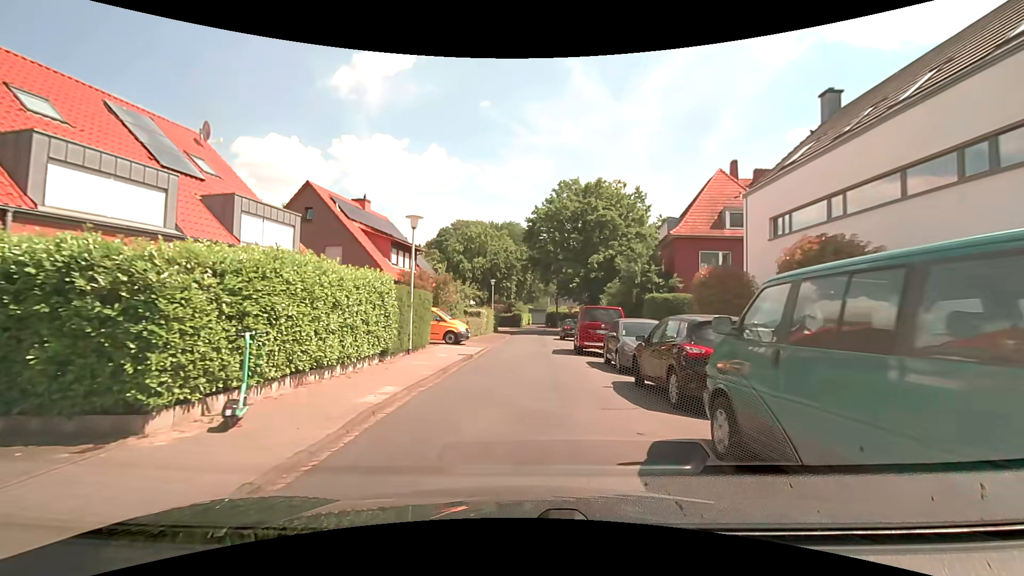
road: residential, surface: asphalt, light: Day
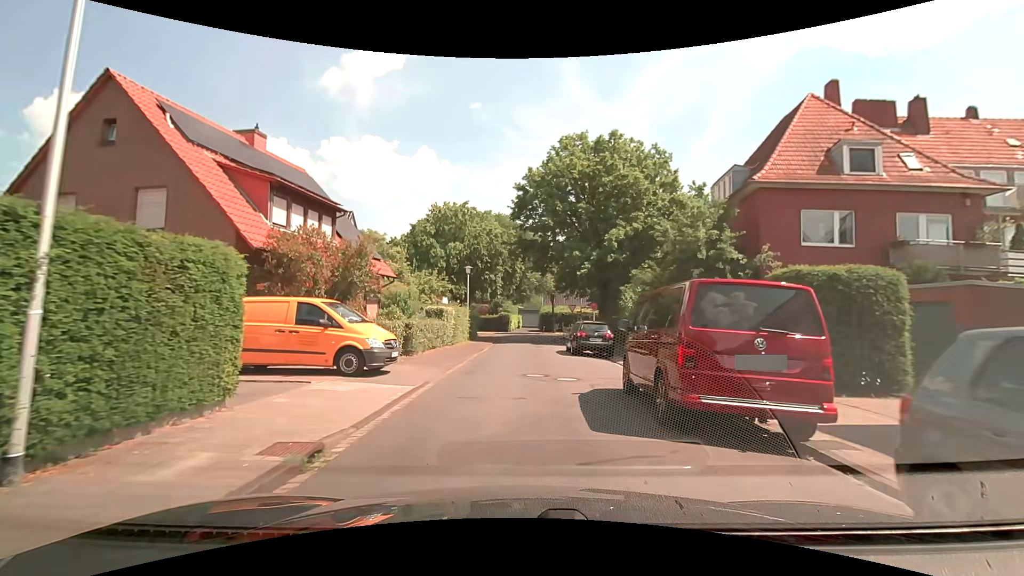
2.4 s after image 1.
(+0.1, +13.5) m; +2°
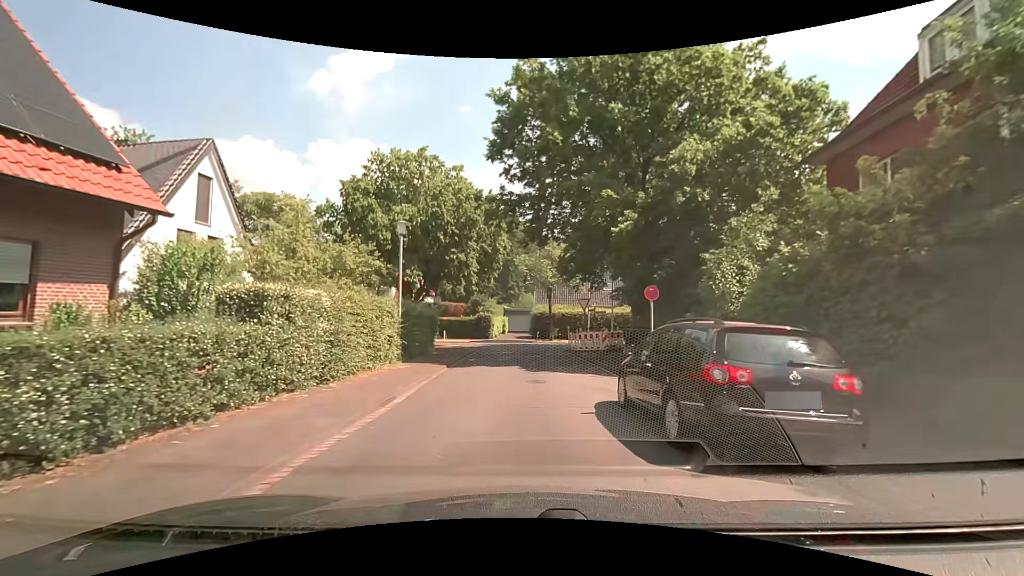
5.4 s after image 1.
(+0.1, +15.9) m; +1°
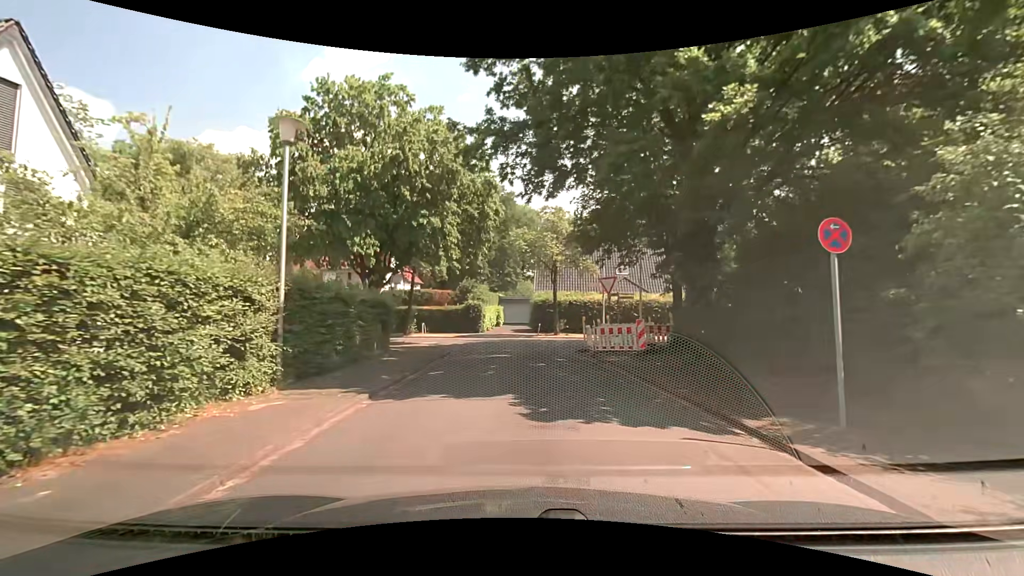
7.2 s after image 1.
(0.0, +8.5) m; 0°
